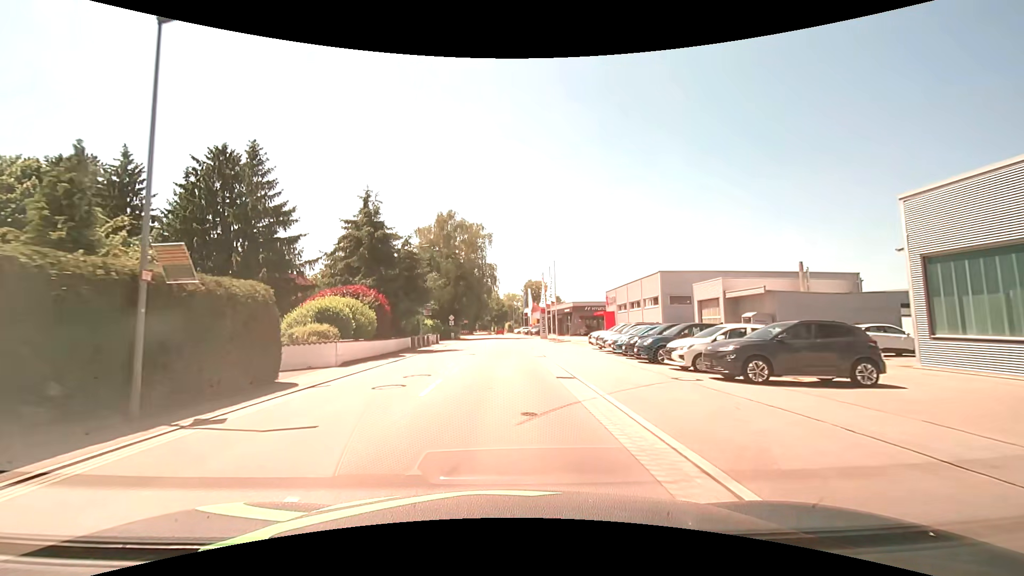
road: secondary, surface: asphalt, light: Day
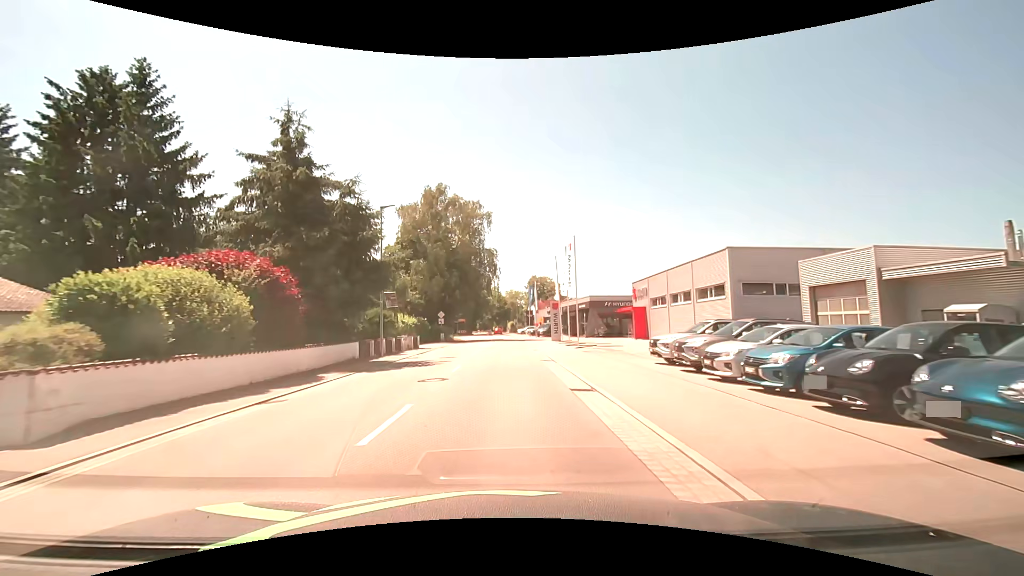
(-0.1, +13.3) m; 0°
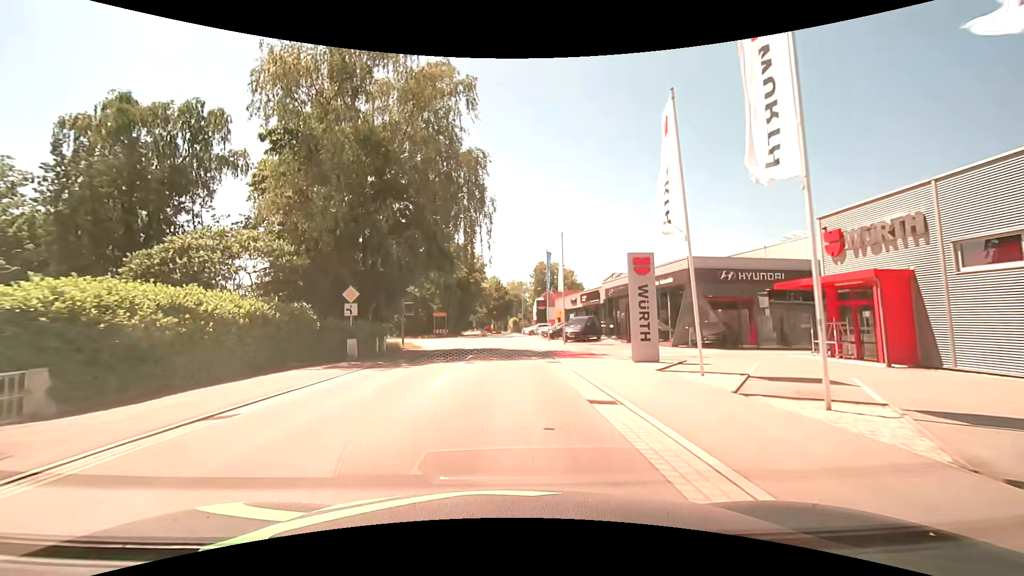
(-0.1, +33.0) m; 0°
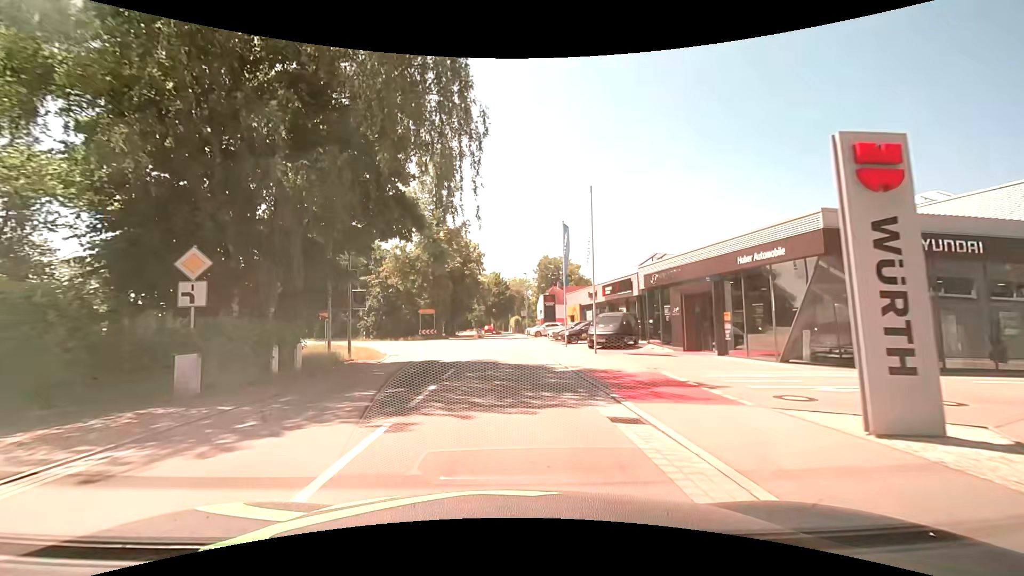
(0.0, +11.9) m; 0°
(0, +10) (0, +20) (0, +30) (0, +40) (0, +50) (-1, +60) (-2, +70) (-3, +80) (-4, +90) (-4, +100) m
